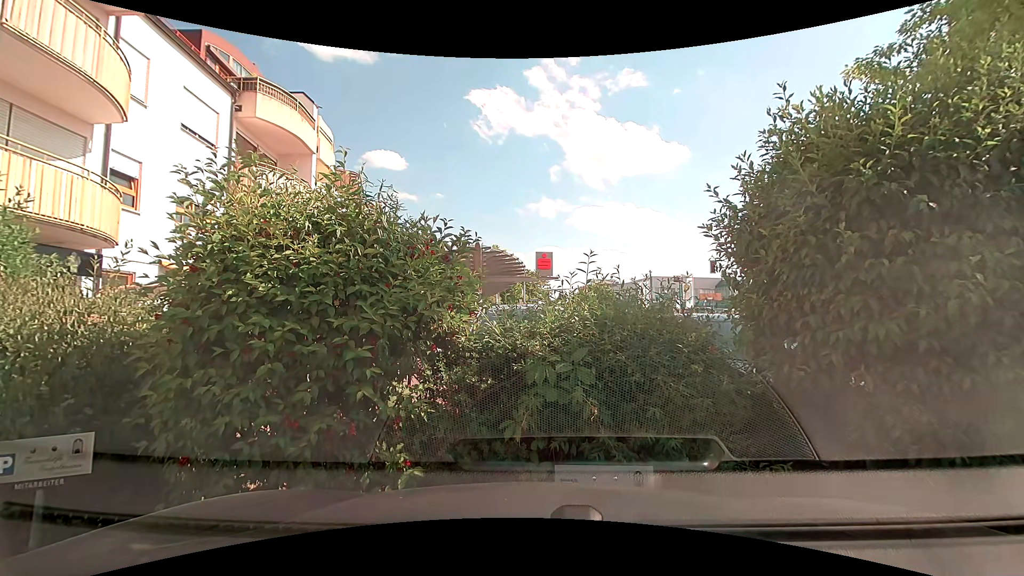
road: tertiary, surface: asphalt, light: Day
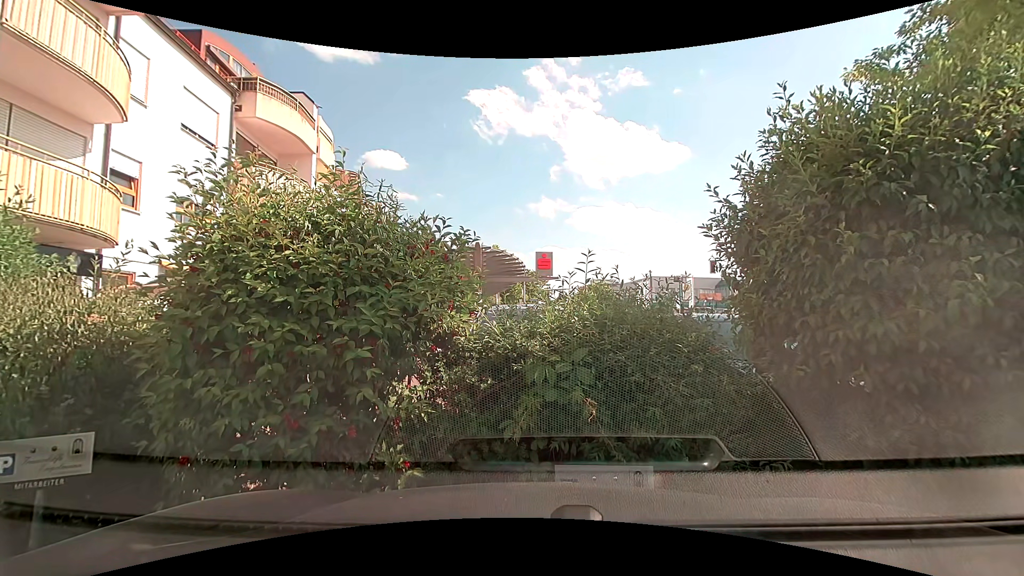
(0.0, 0.0) m; 0°
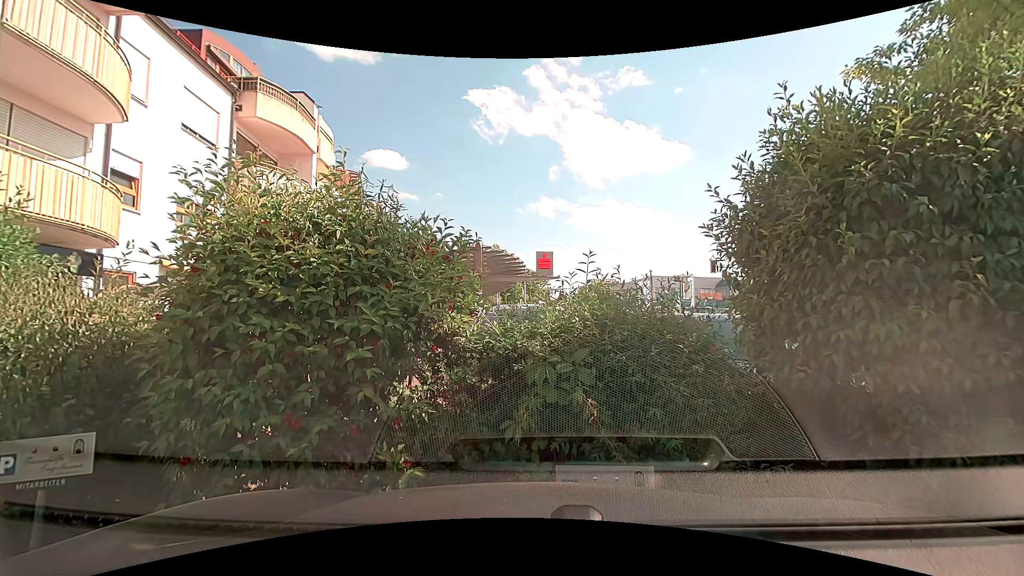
(0.0, 0.0) m; 0°
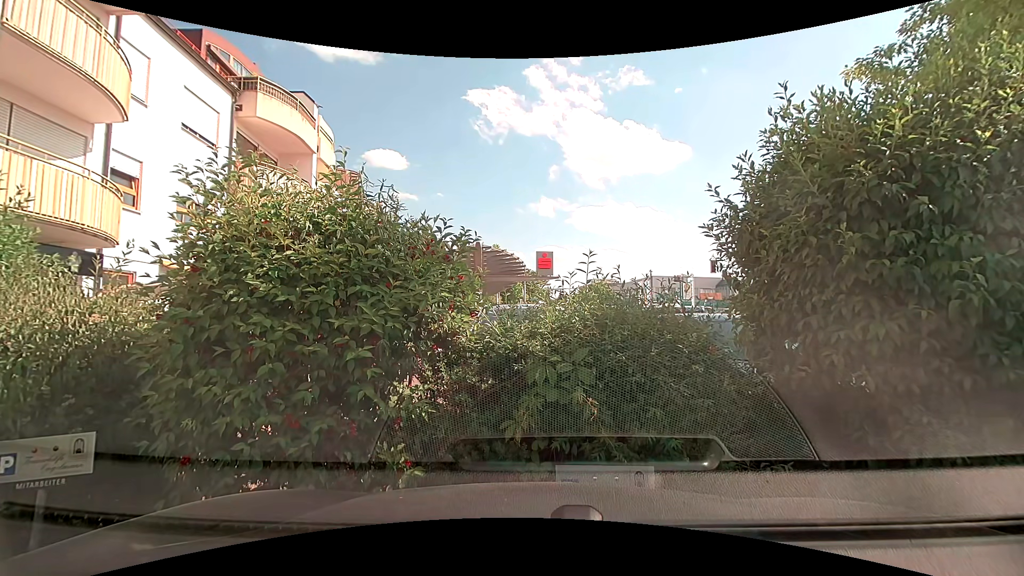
(0.0, 0.0) m; 0°
